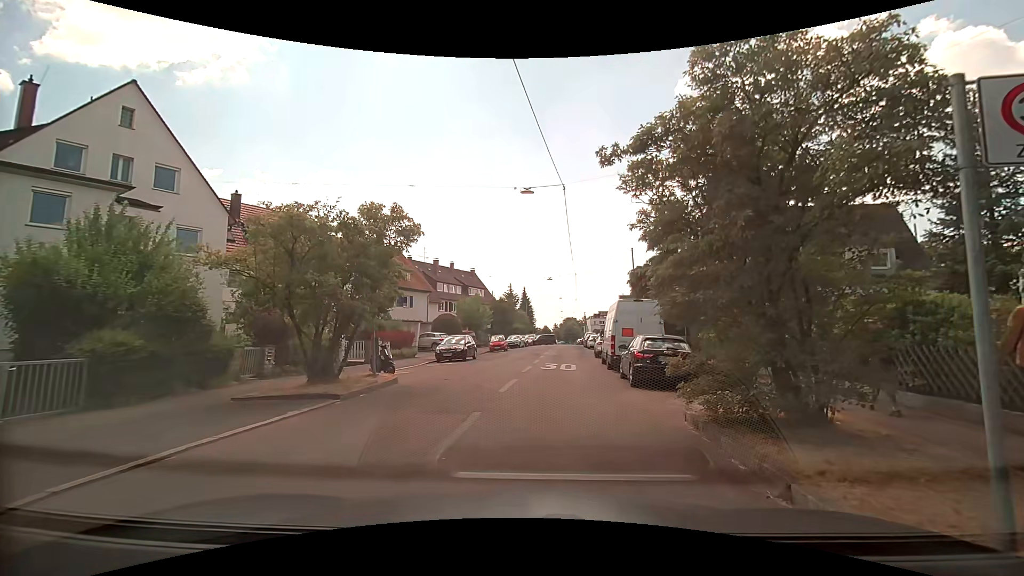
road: residential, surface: asphalt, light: Day
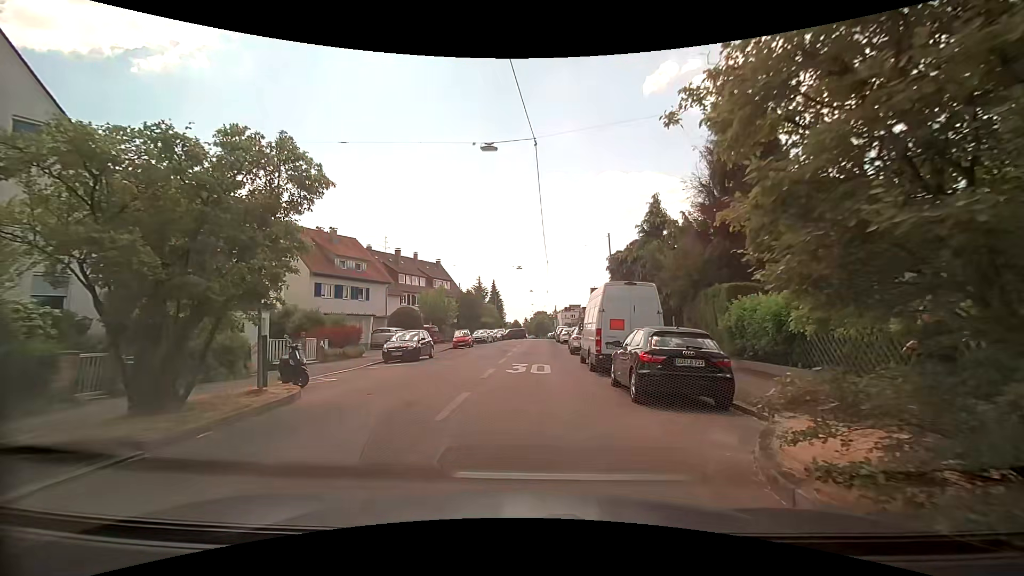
(+0.1, +4.3) m; +2°
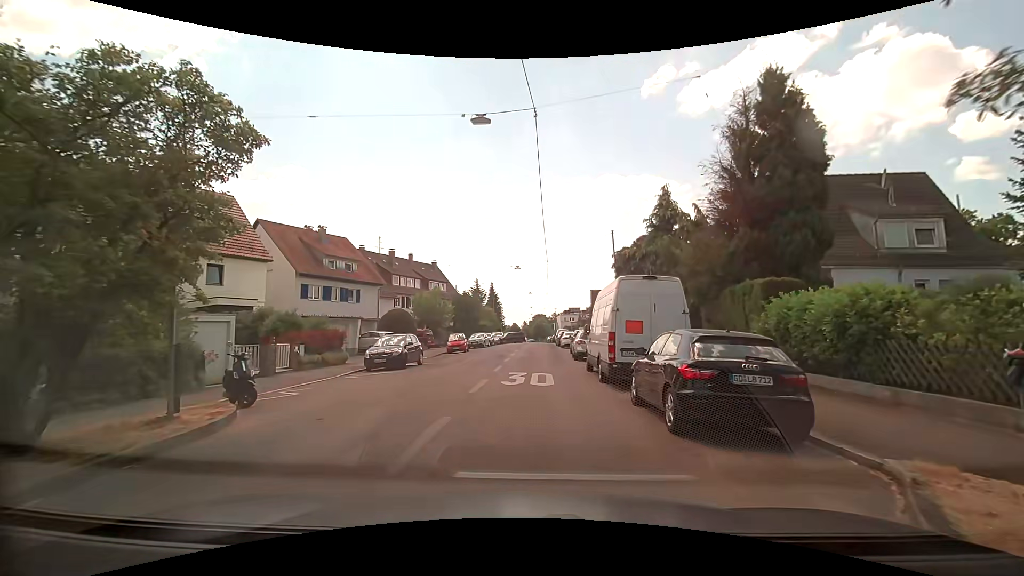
(0.0, +2.5) m; +2°
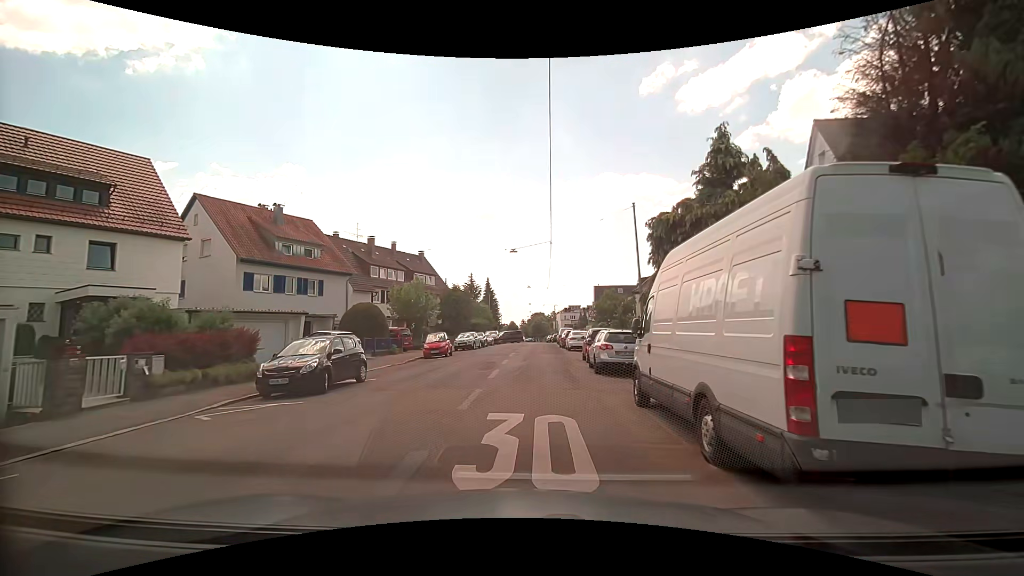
(0.0, +8.3) m; -1°
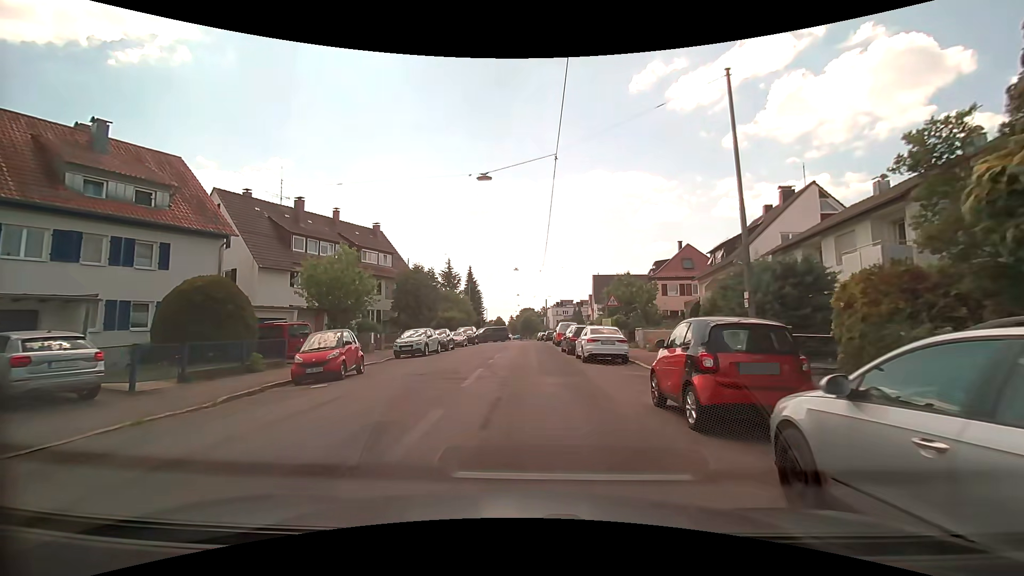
(+0.3, +15.7) m; +1°
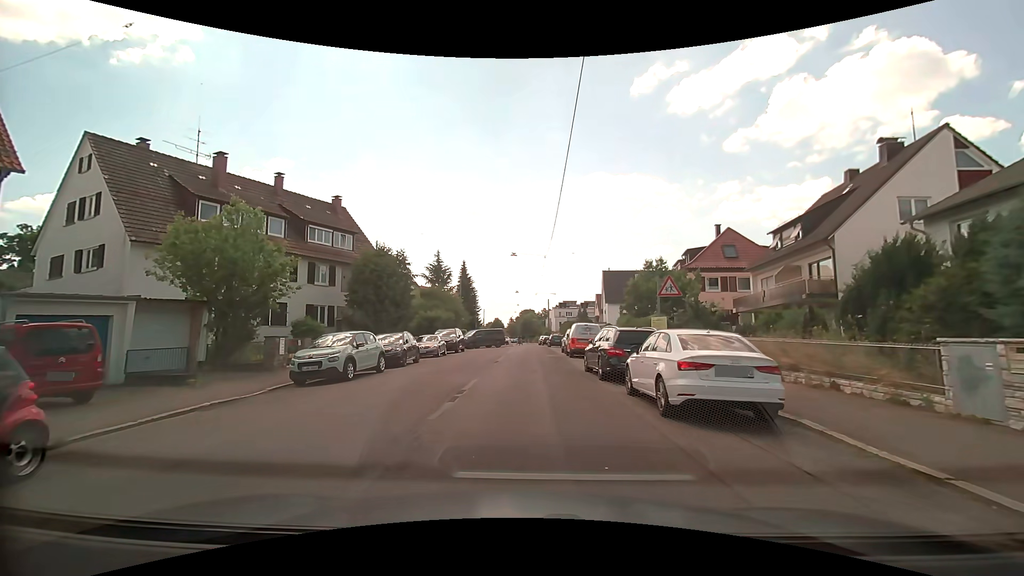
(0.0, +11.3) m; 0°
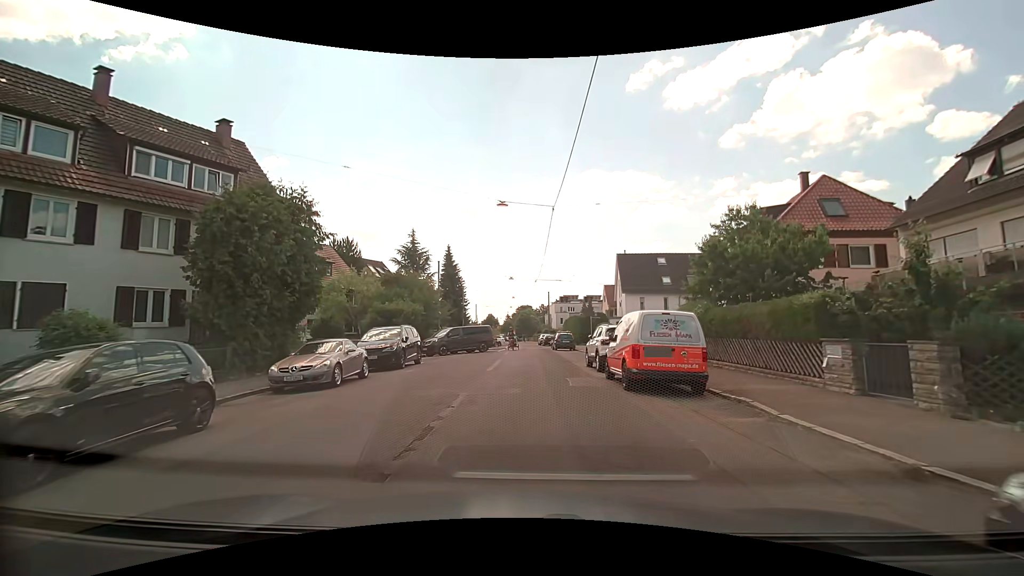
(-0.1, +15.3) m; -1°
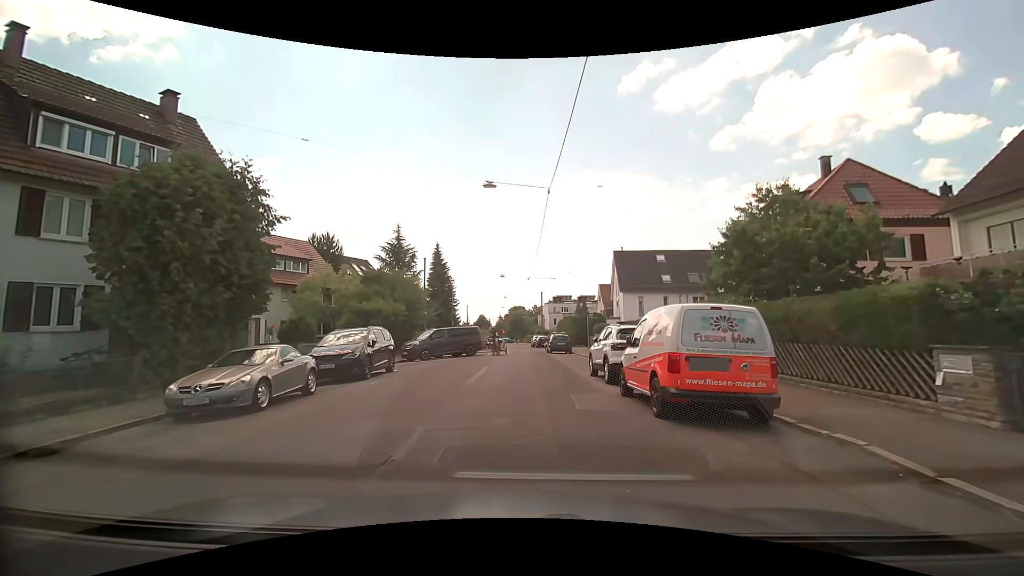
(+0.1, +3.4) m; +1°
(0, +10) (0, +20) (0, +30) (0, +40) (0, +50) (0, +60) (-1, +70) (-1, +80) (-1, +90) (-2, +100) m
